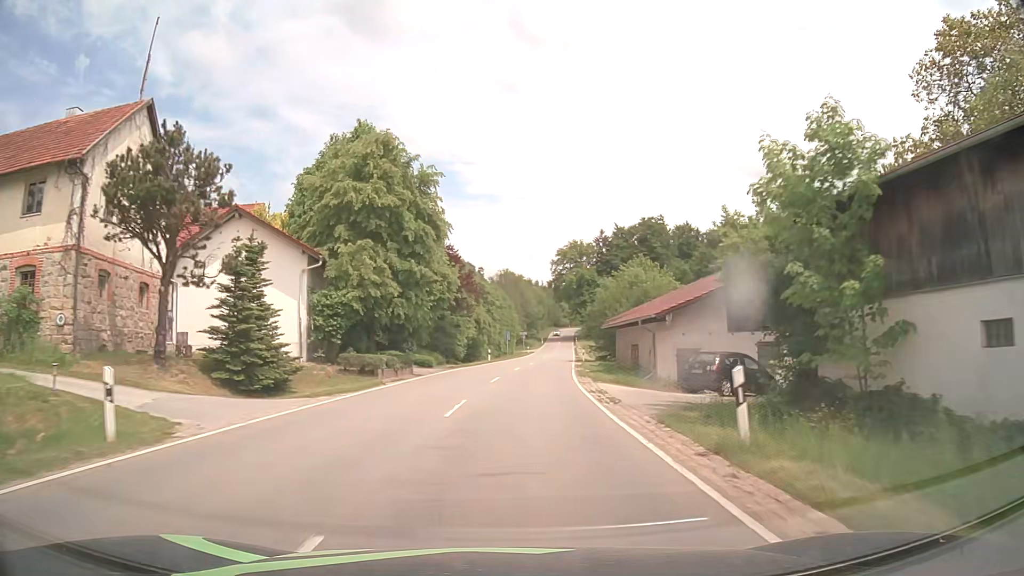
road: tertiary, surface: asphalt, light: Day
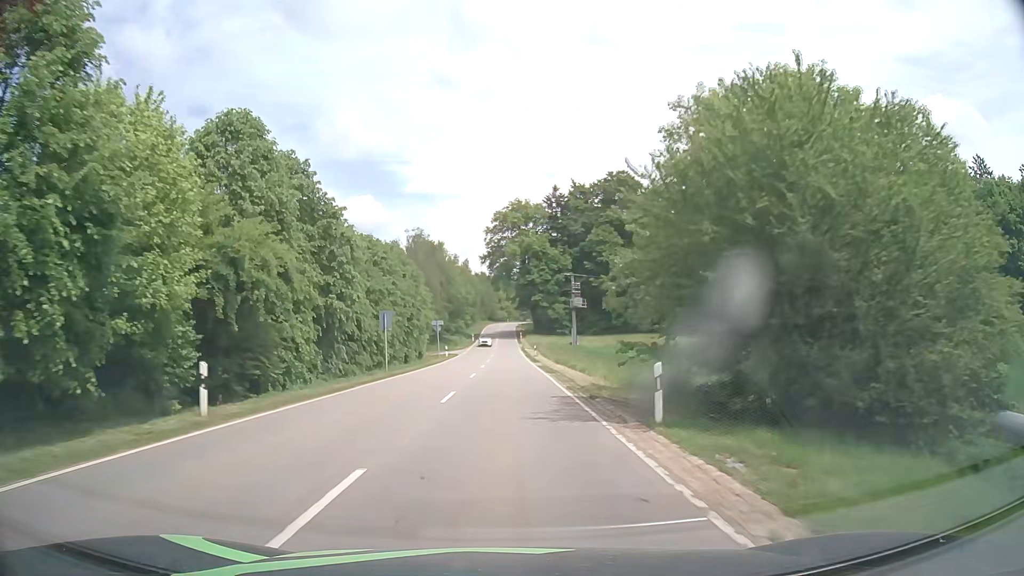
(+3.1, +45.4) m; +6°
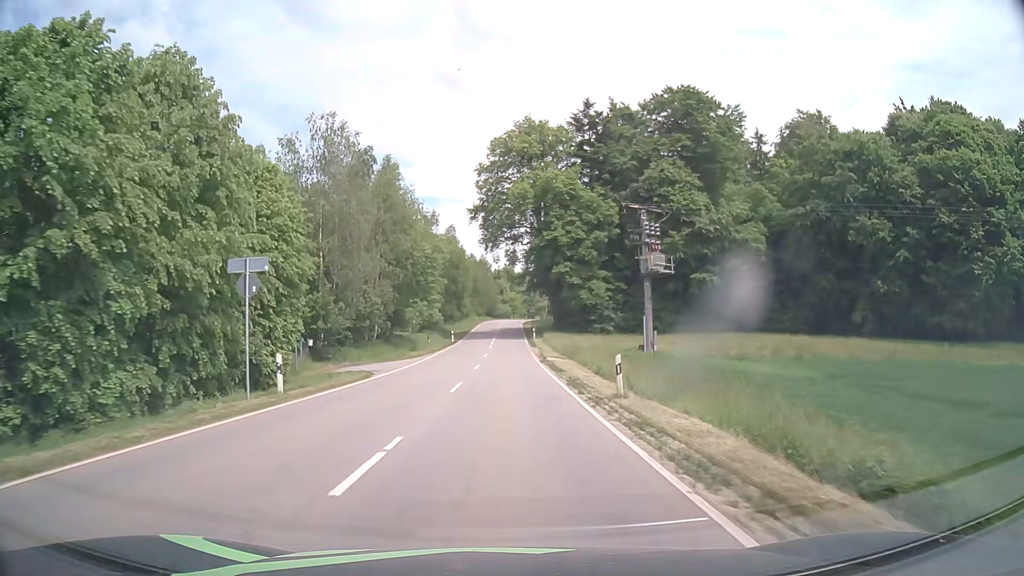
(0.0, +45.8) m; 0°
(0, +10) (0, +20) (0, +30) (0, +40) (0, +50) (0, +60) (0, +70) (0, +80) (0, +90) (+1, +100) m
